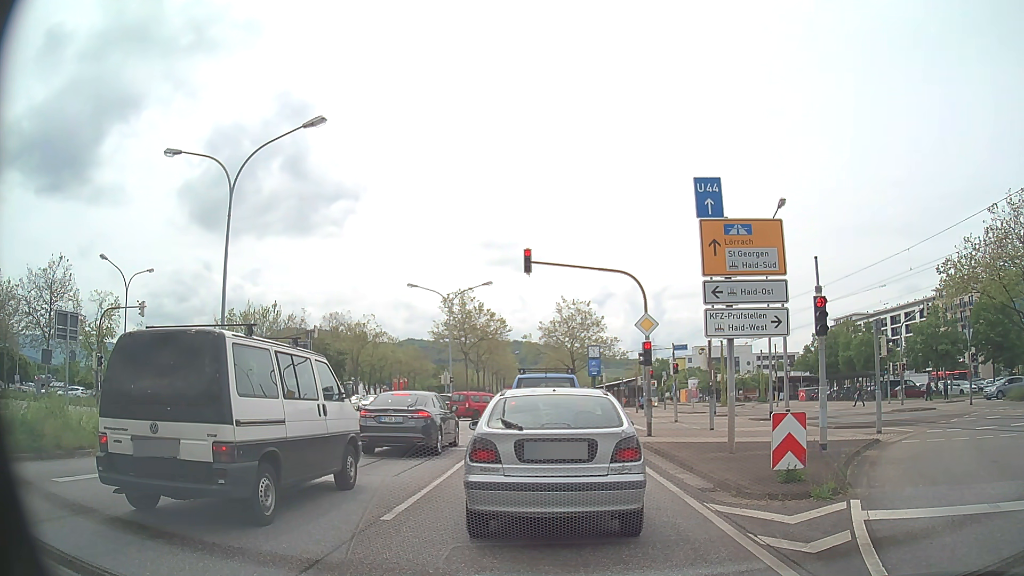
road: primary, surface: asphalt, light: Day
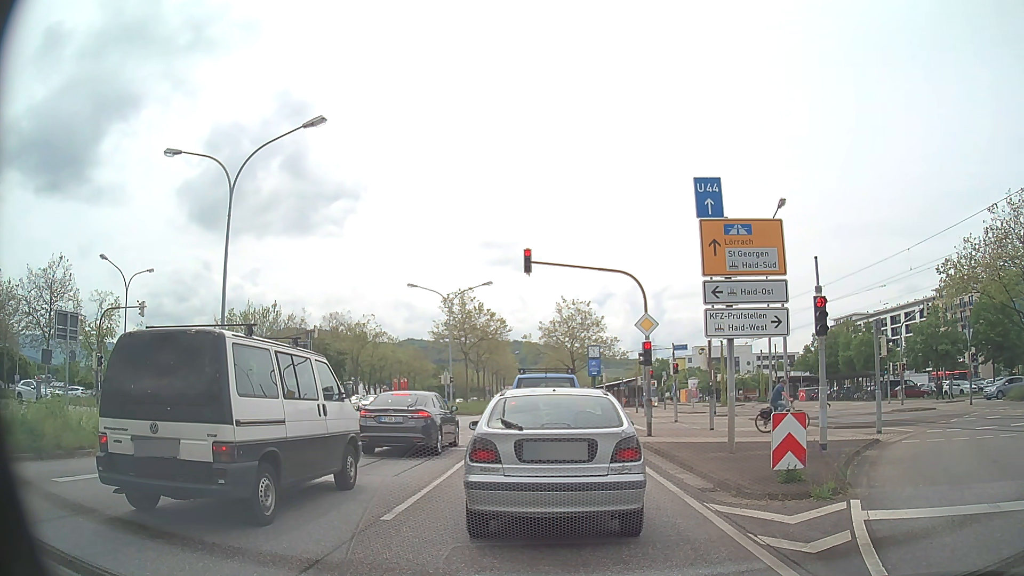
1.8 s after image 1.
(0.0, 0.0) m; 0°
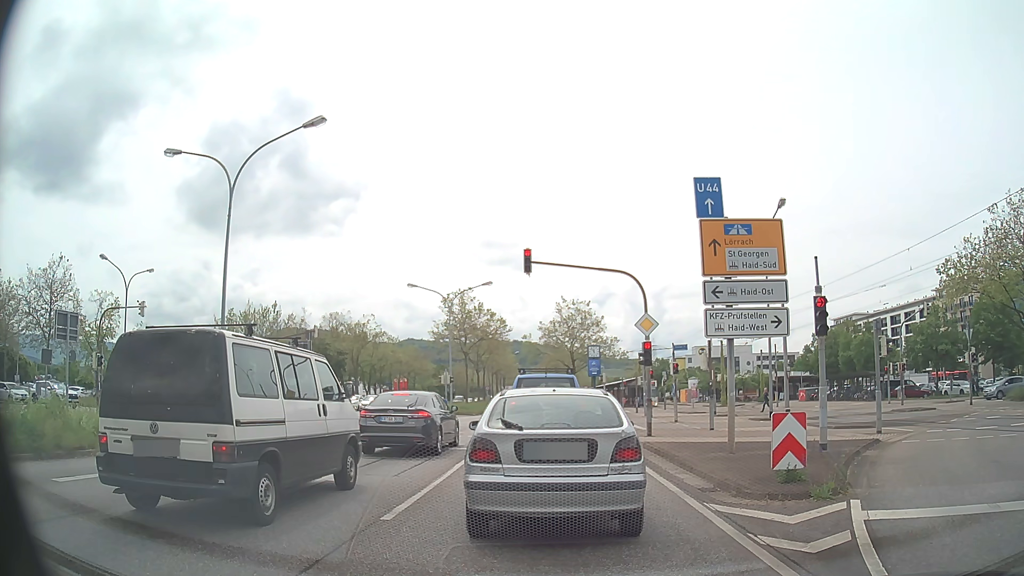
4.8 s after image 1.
(0.0, 0.0) m; 0°
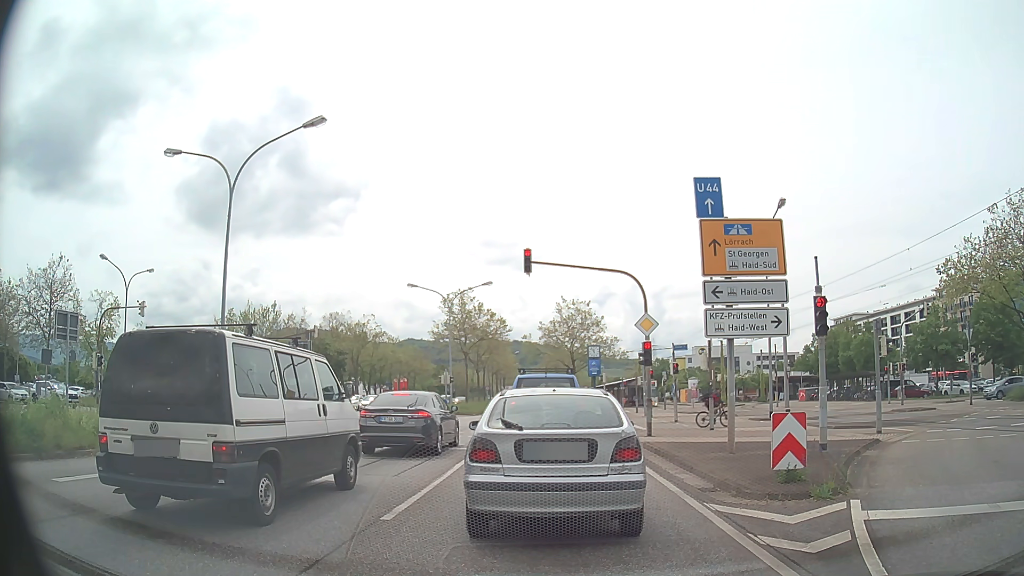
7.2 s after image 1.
(0.0, 0.0) m; 0°
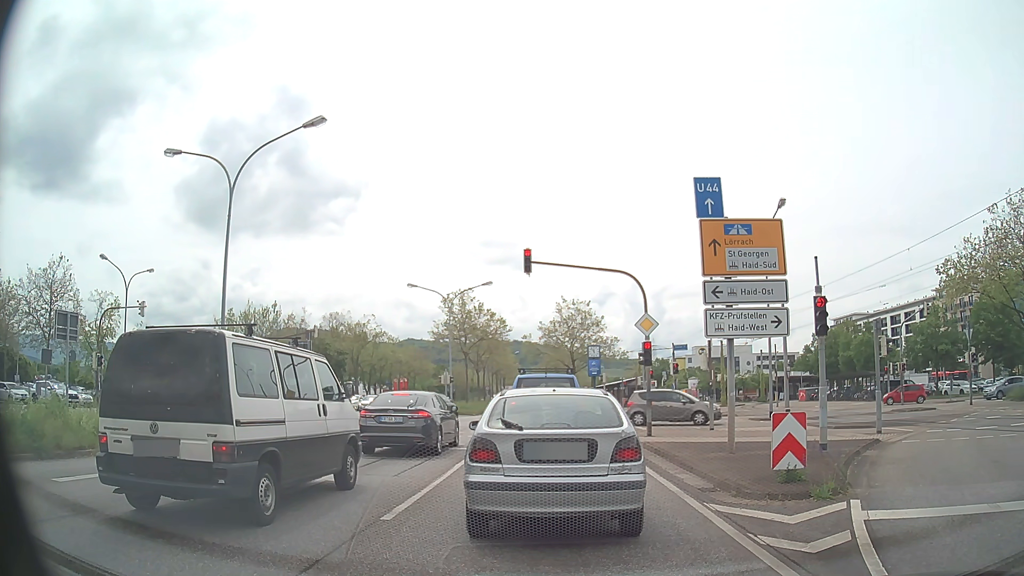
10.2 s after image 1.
(0.0, 0.0) m; 0°
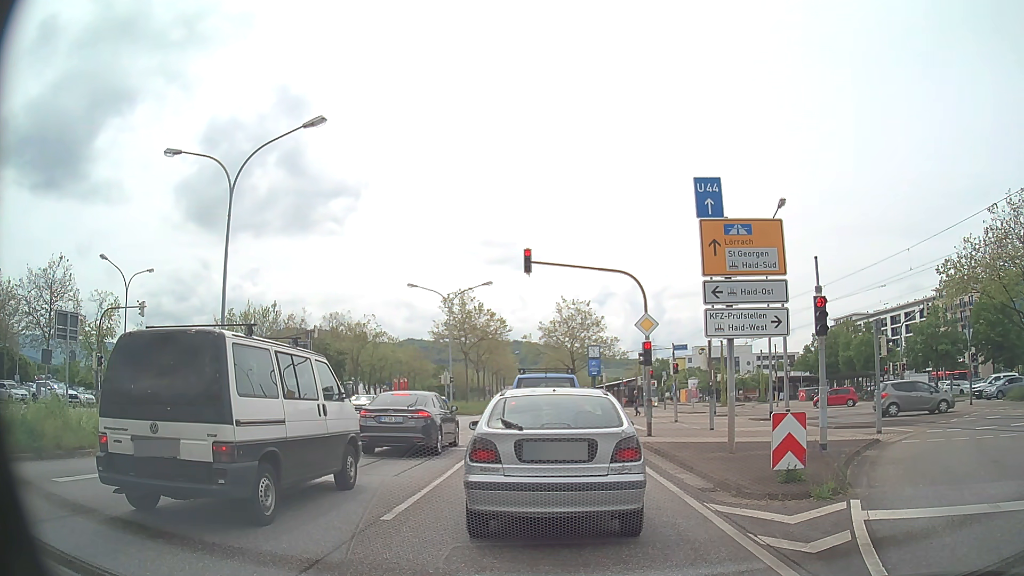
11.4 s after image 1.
(0.0, 0.0) m; 0°
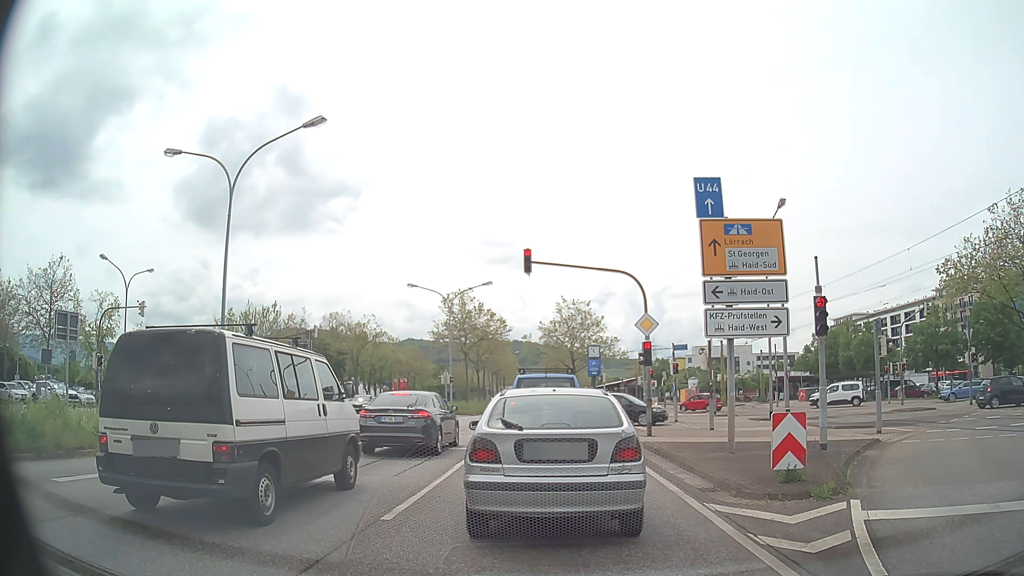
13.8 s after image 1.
(0.0, 0.0) m; 0°
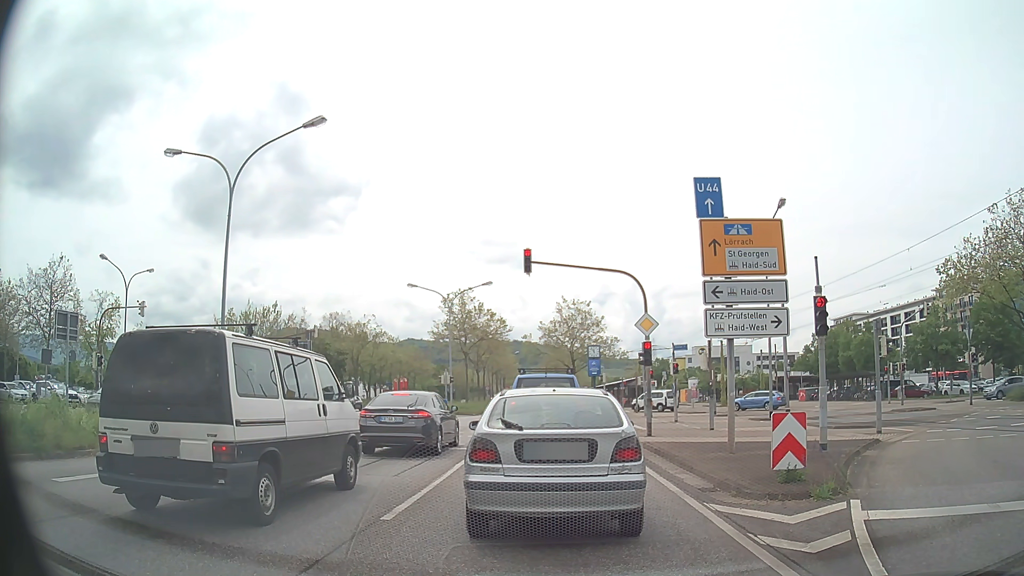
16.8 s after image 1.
(0.0, 0.0) m; 0°
